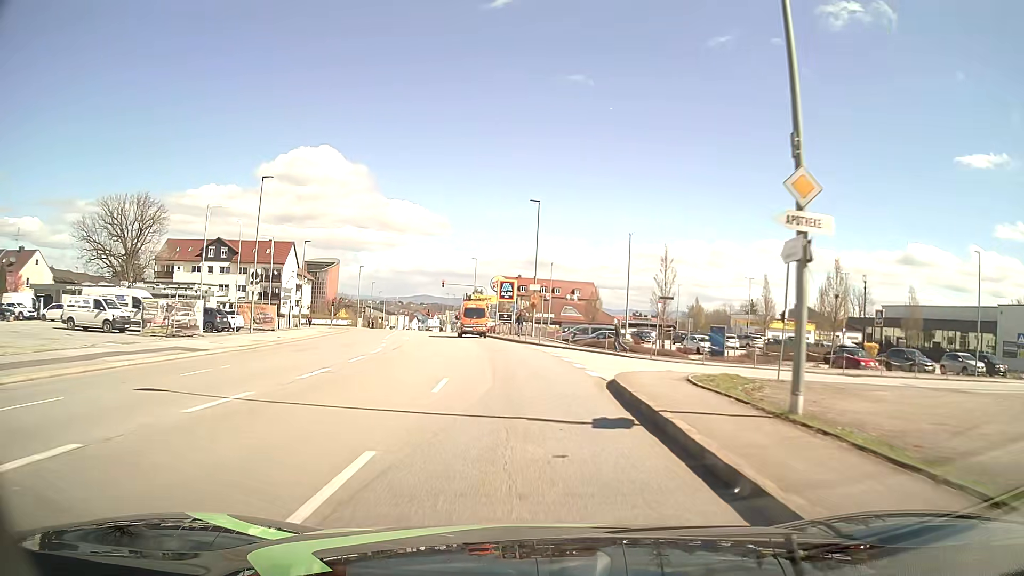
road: tertiary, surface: asphalt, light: Day
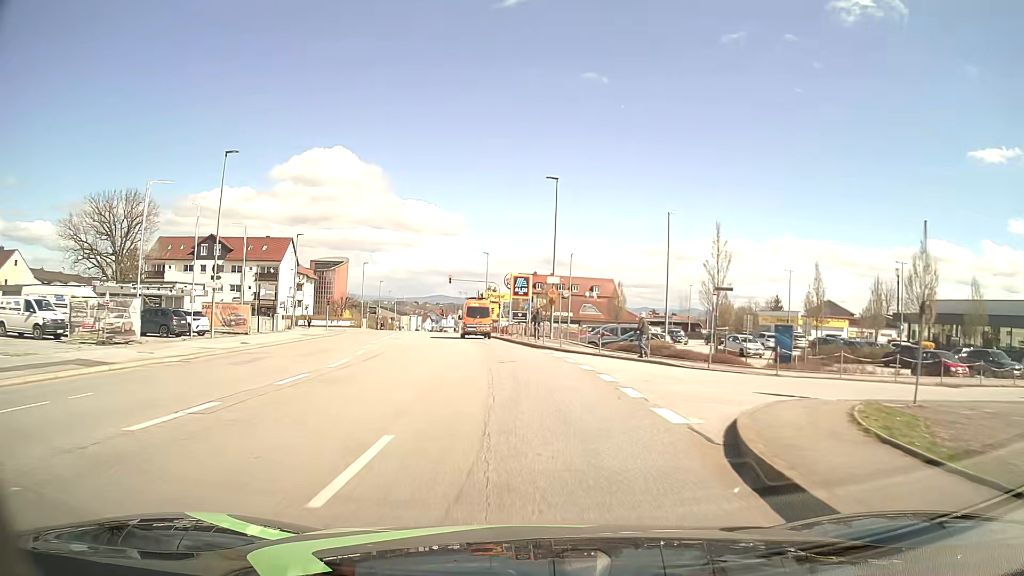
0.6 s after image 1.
(-0.1, +7.7) m; -2°
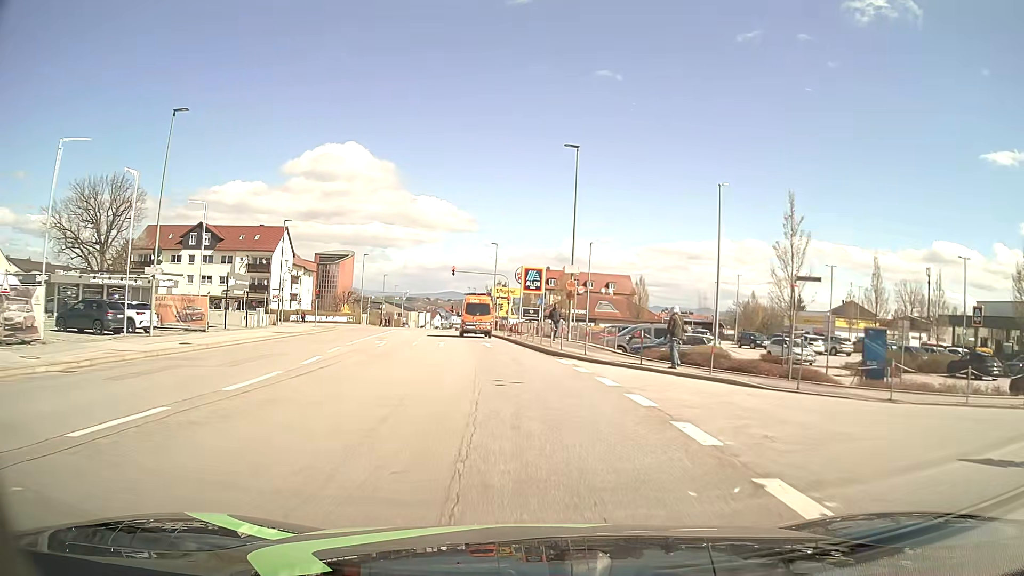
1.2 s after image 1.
(0.0, +7.4) m; -1°
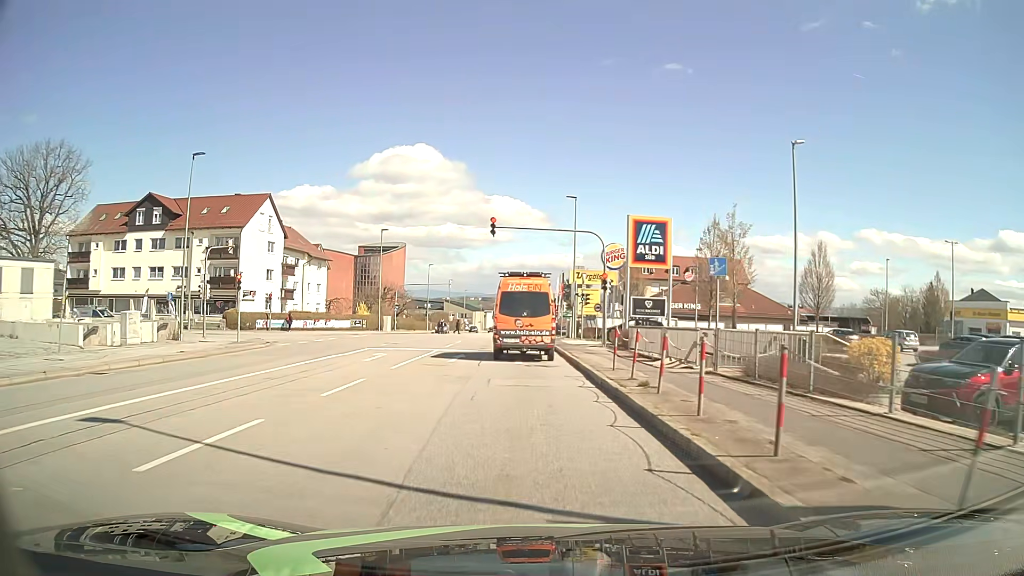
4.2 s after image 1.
(-1.7, +30.2) m; -7°
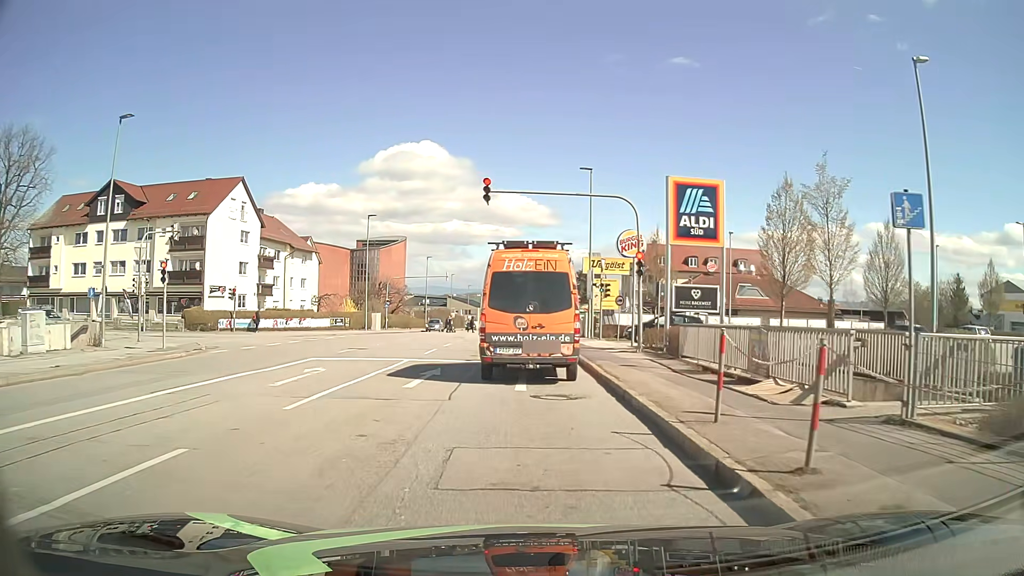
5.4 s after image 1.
(0.0, +7.9) m; 0°
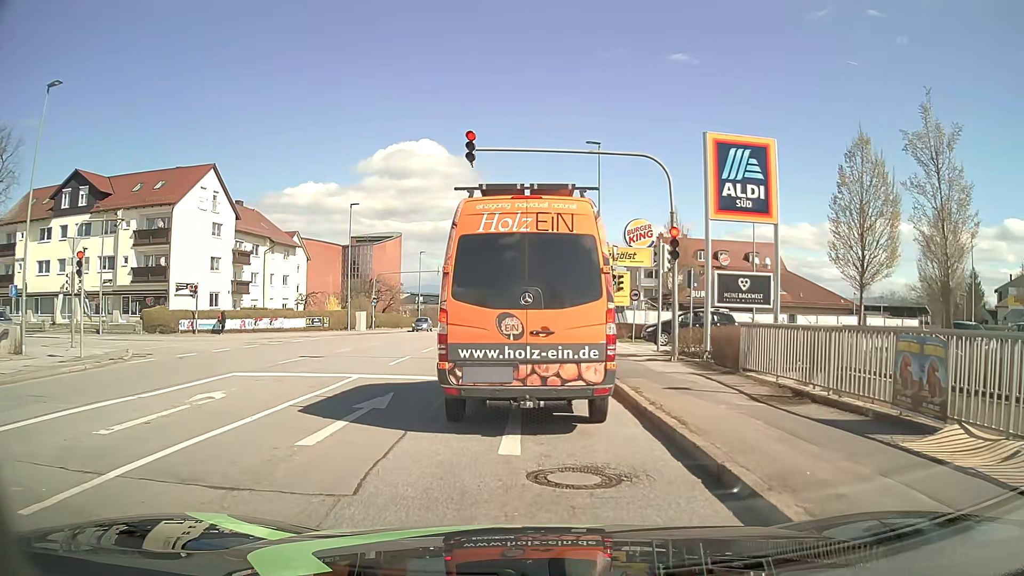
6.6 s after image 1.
(0.0, +5.4) m; 0°
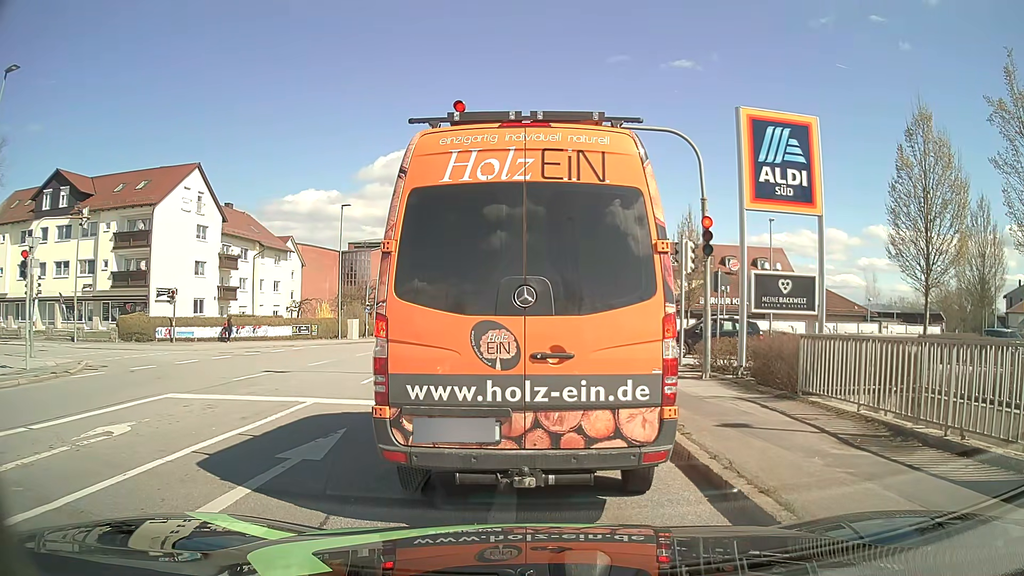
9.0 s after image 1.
(0.0, +2.8) m; +1°
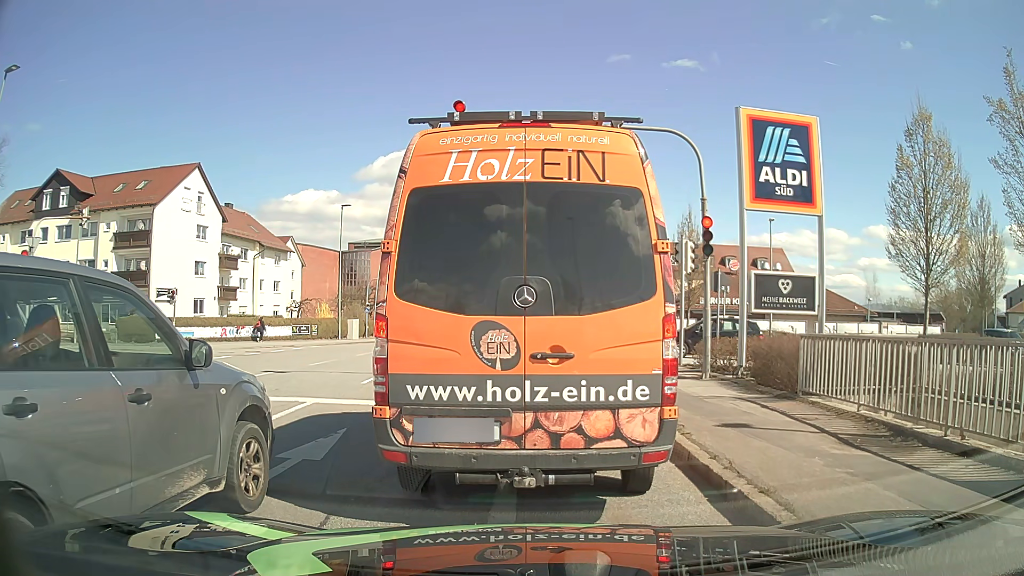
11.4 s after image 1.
(0.0, 0.0) m; 0°
